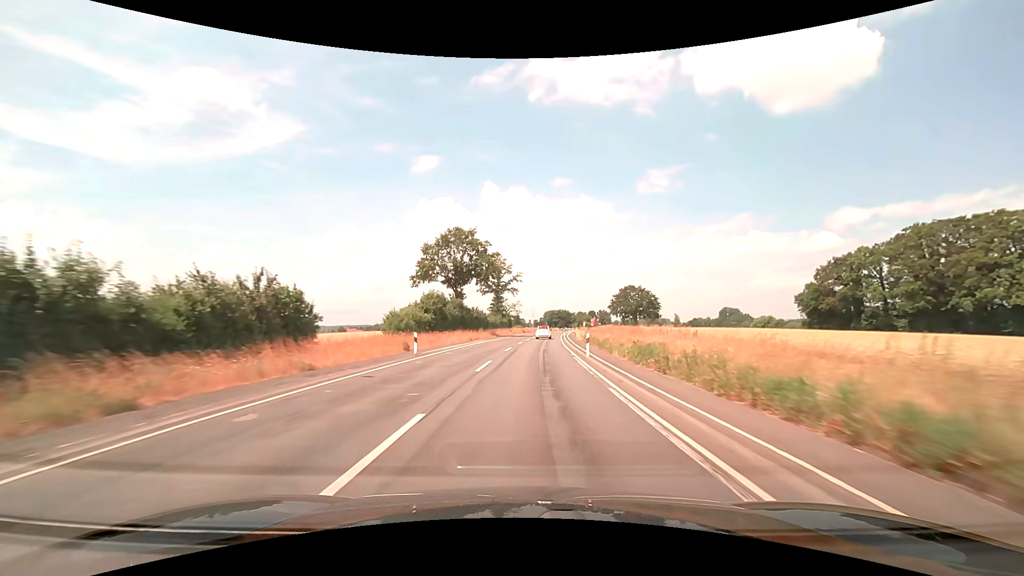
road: secondary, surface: asphalt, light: Day
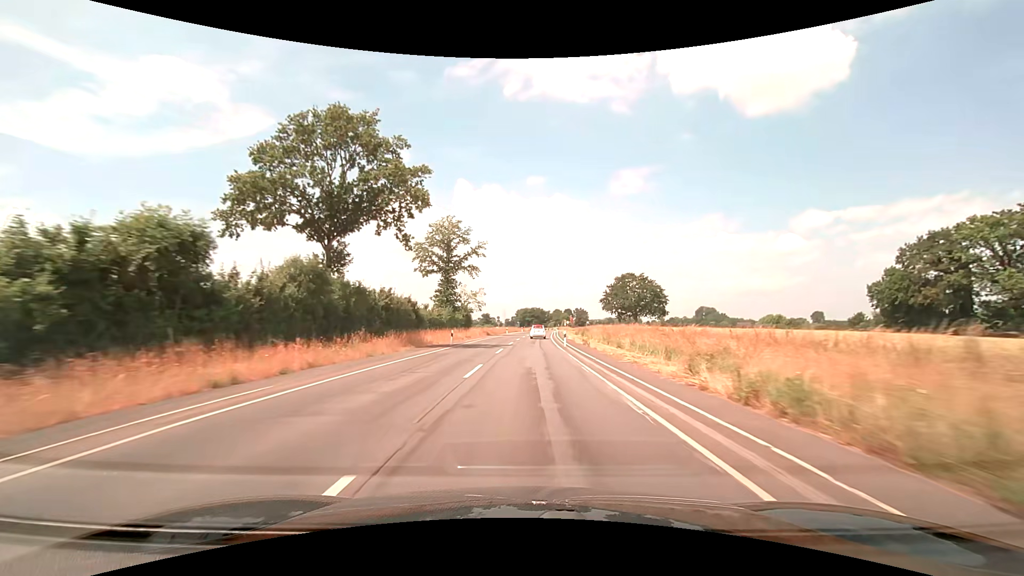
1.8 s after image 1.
(+1.1, +38.5) m; +3°
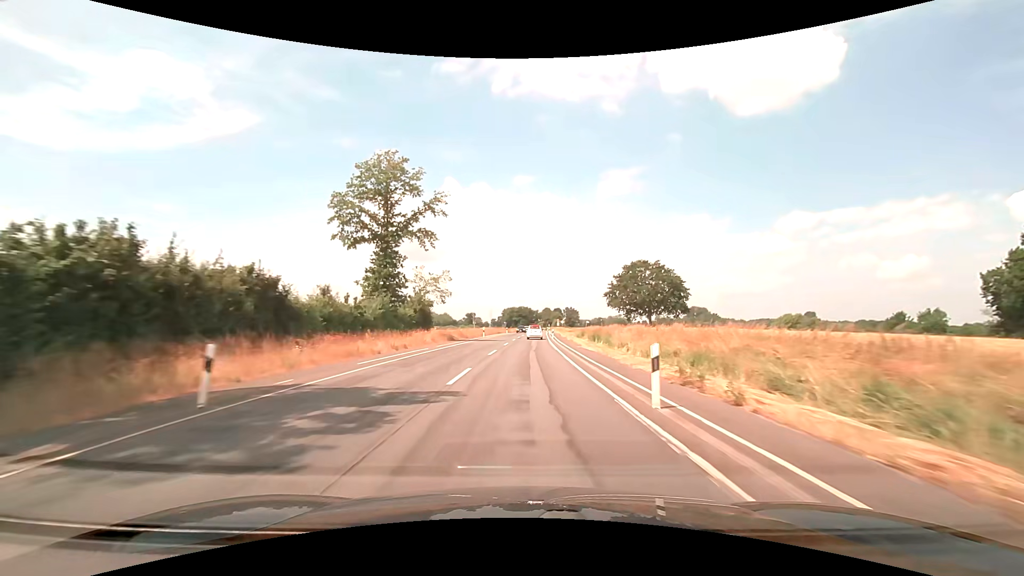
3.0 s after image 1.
(+0.4, +25.7) m; +2°
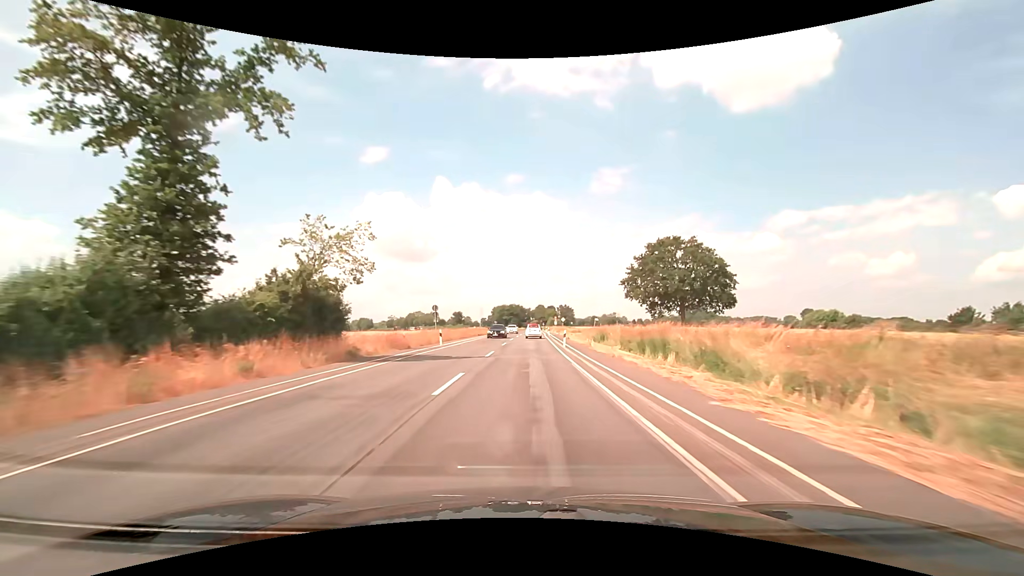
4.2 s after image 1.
(+0.2, +25.7) m; +1°
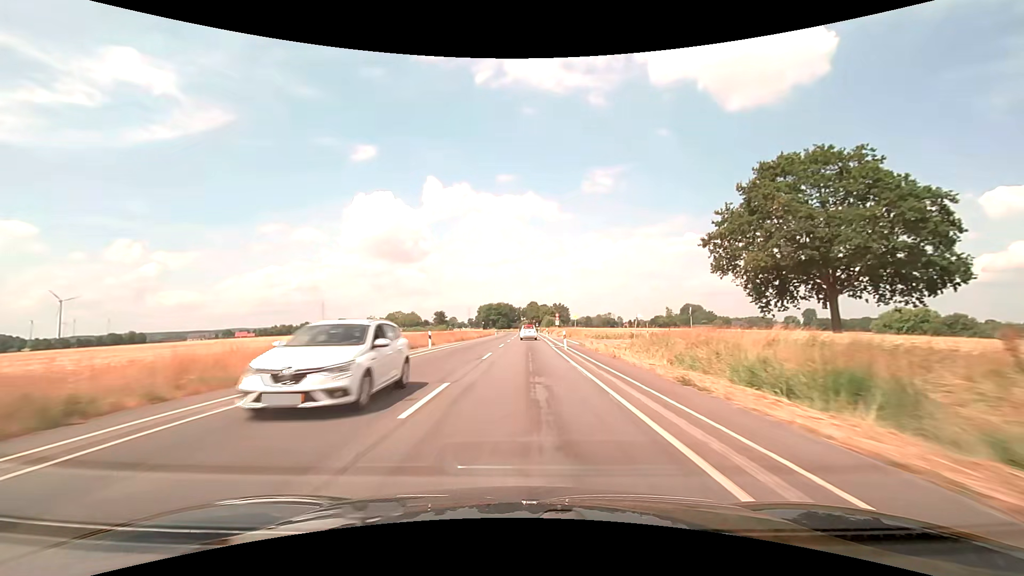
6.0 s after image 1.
(+0.4, +38.5) m; +1°
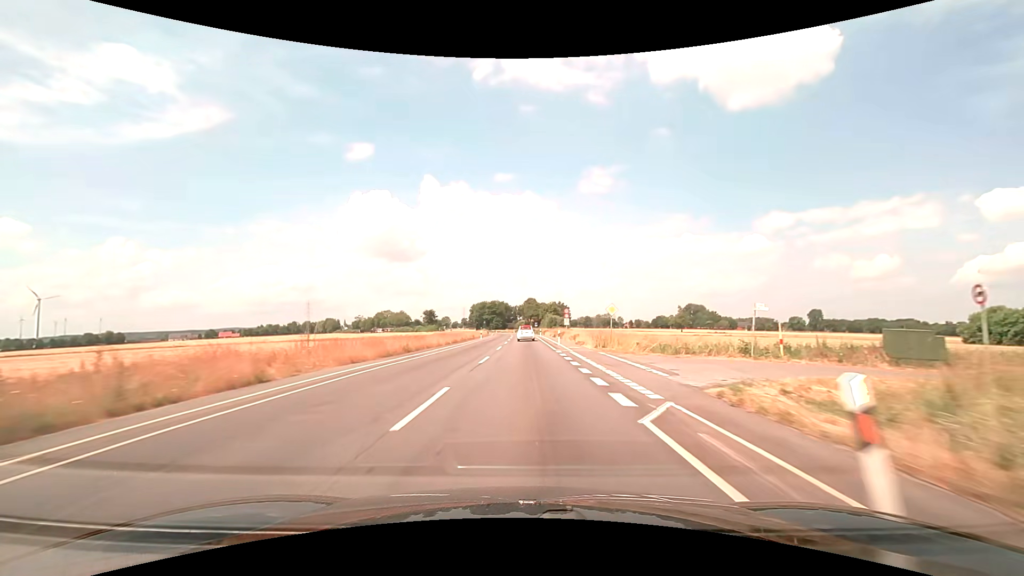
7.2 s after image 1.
(+0.1, +25.7) m; 0°
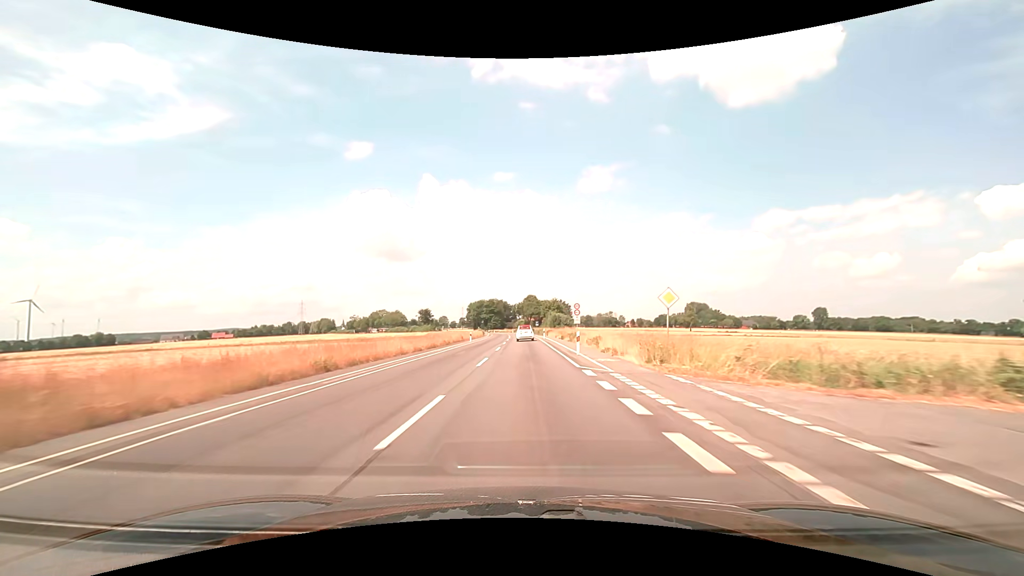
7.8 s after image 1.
(0.0, +12.8) m; 0°
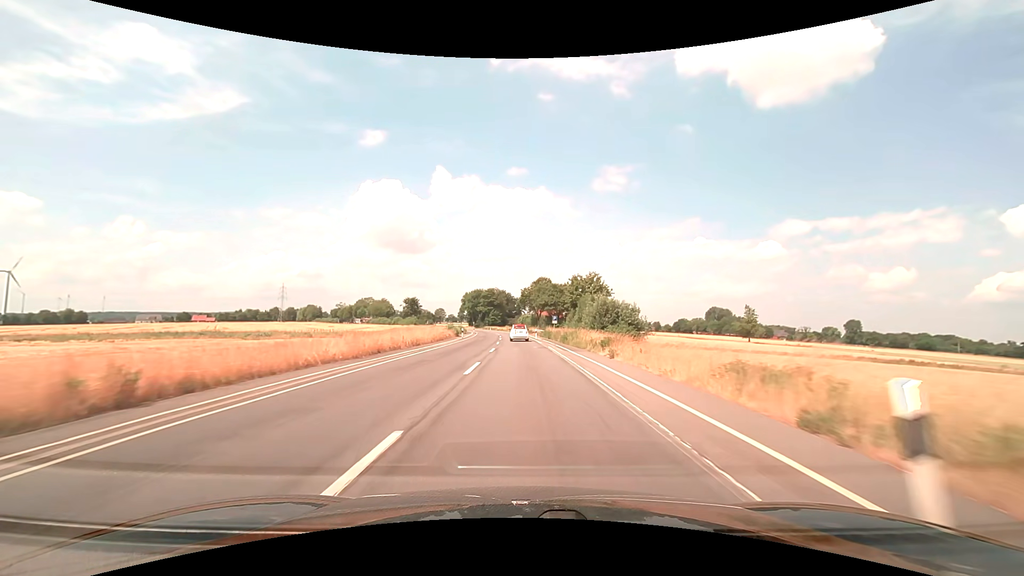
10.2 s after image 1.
(-0.2, +51.4) m; -1°
(0, +10) (0, +20) (0, +30) (0, +40) (-1, +50) (-1, +60) (-2, +70) (-2, +80) (-3, +90) (-4, +100) m
